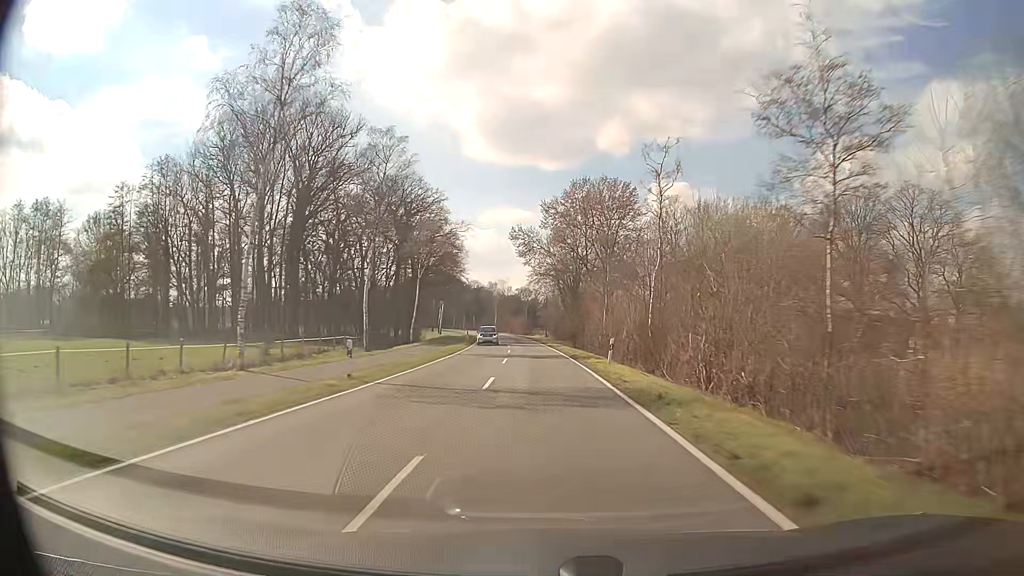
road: secondary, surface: asphalt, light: Day
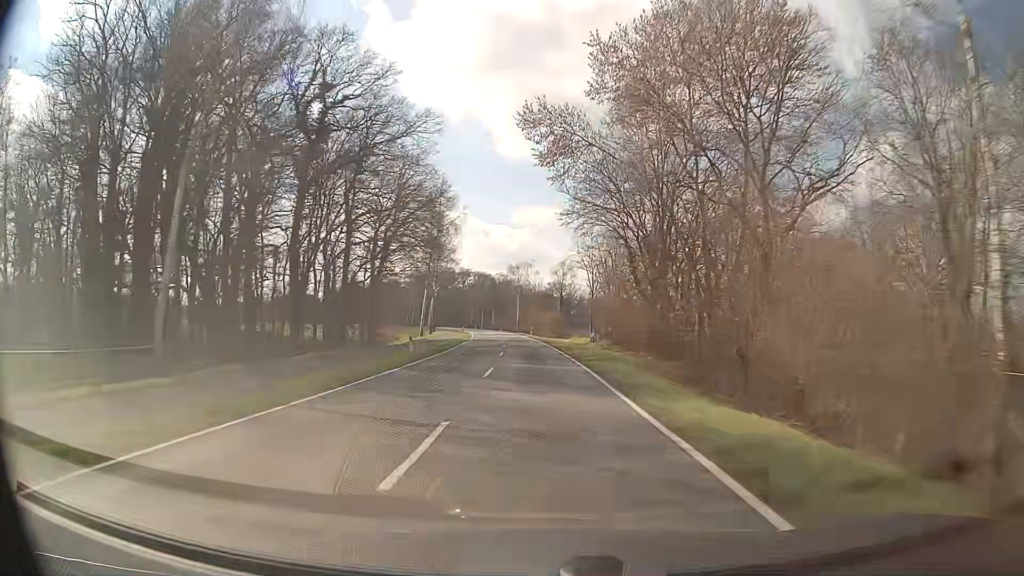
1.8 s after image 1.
(-0.9, +46.5) m; -3°
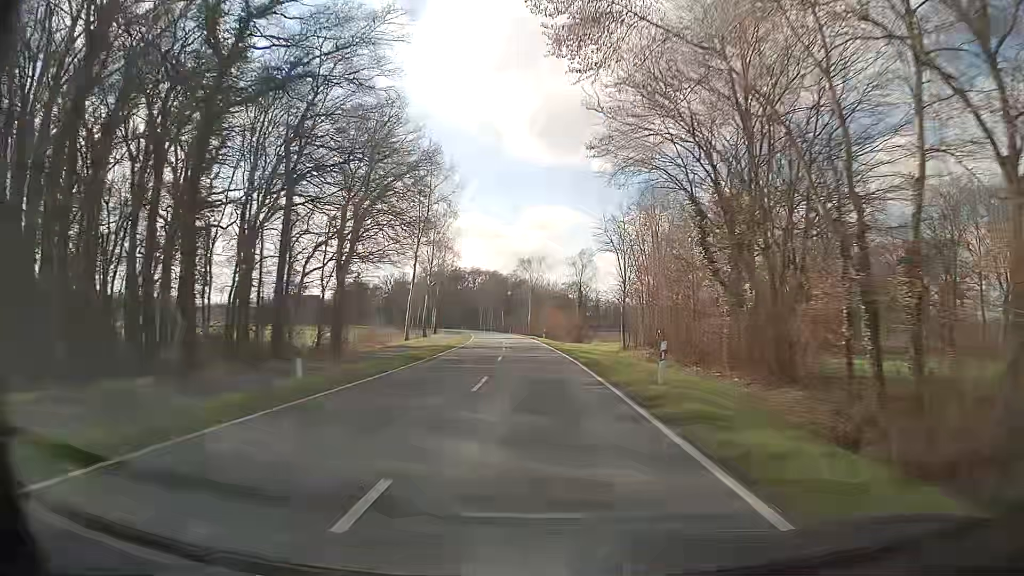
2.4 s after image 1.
(-0.2, +15.9) m; -1°
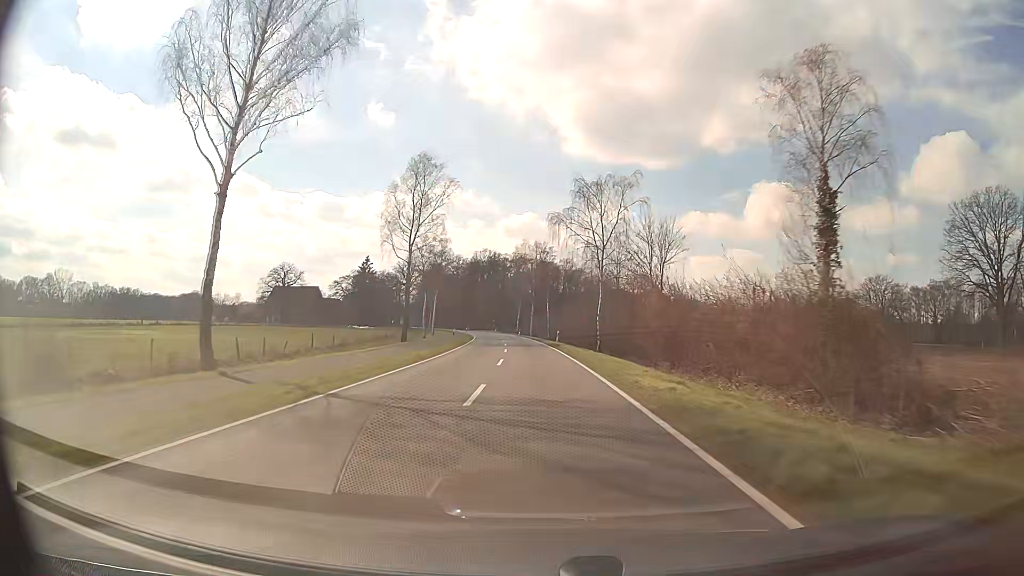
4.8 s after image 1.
(-2.2, +63.2) m; -4°
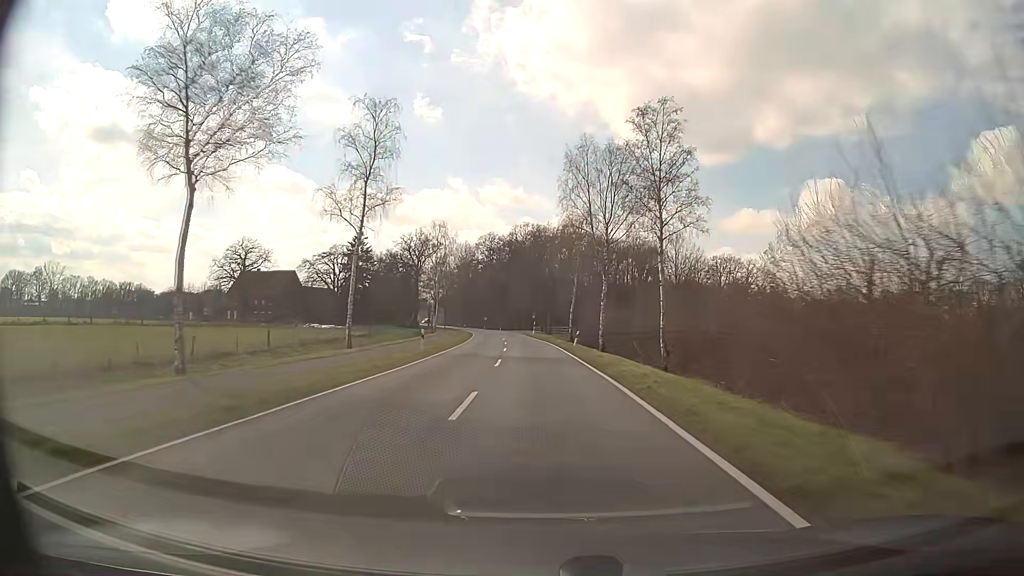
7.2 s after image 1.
(-2.6, +62.8) m; -5°
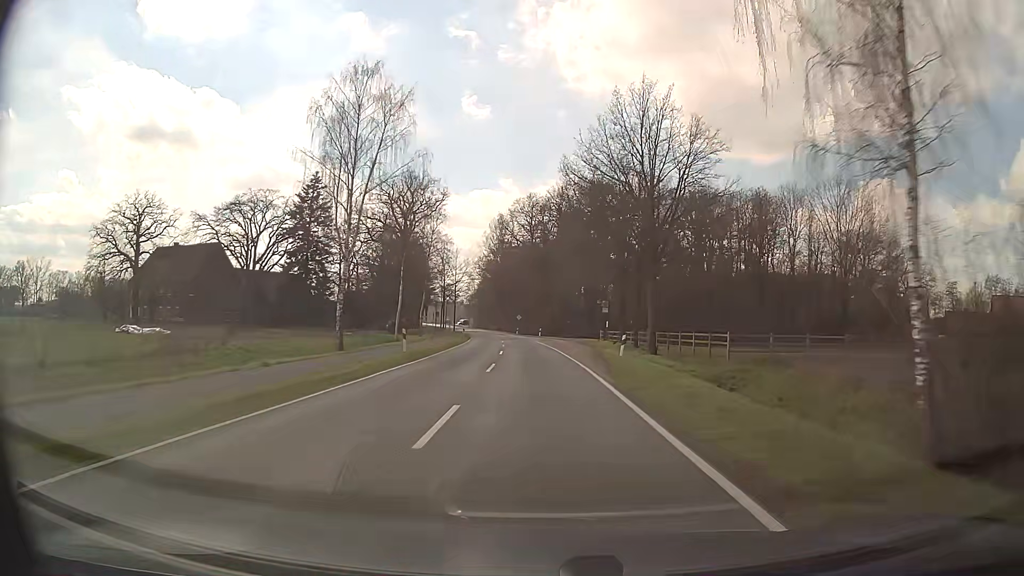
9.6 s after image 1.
(-2.3, +62.7) m; -4°
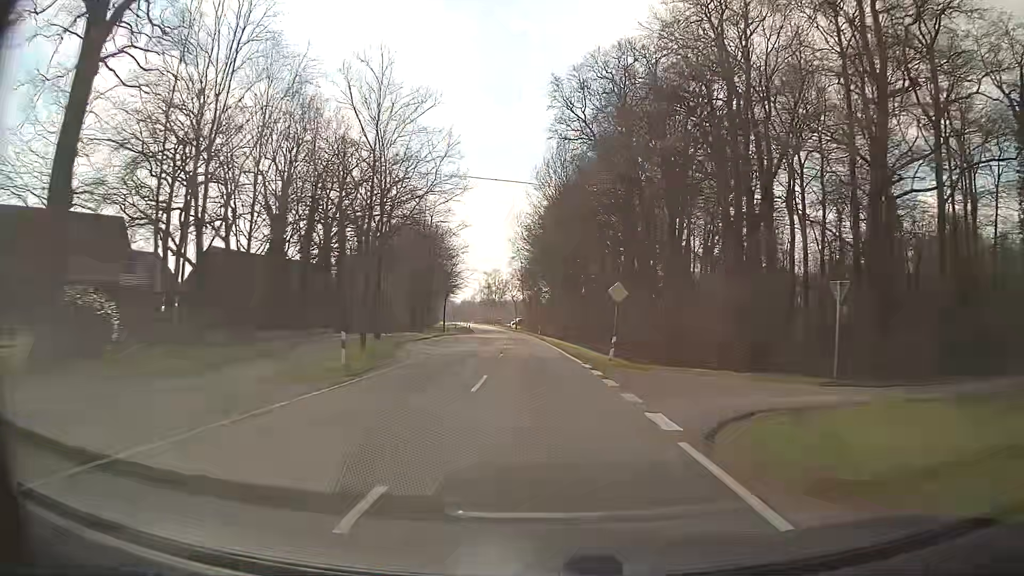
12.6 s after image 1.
(-4.0, +78.3) m; -6°
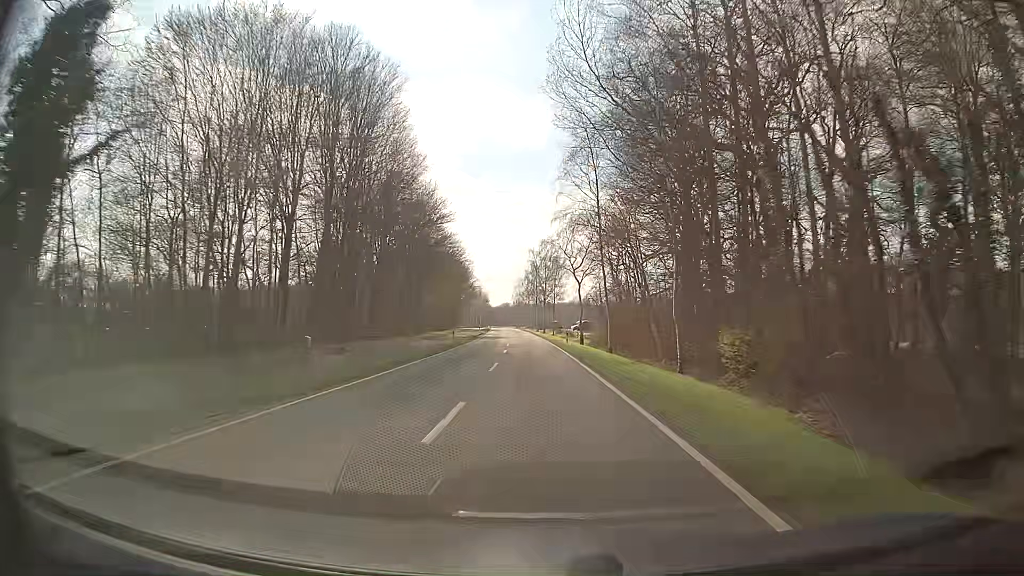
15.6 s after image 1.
(-3.8, +78.4) m; -5°
(0, +10) (0, +20) (-1, +30) (-1, +40) (-1, +50) (-2, +60) (-2, +70) (-3, +80) (-4, +90) (-4, +100) m
